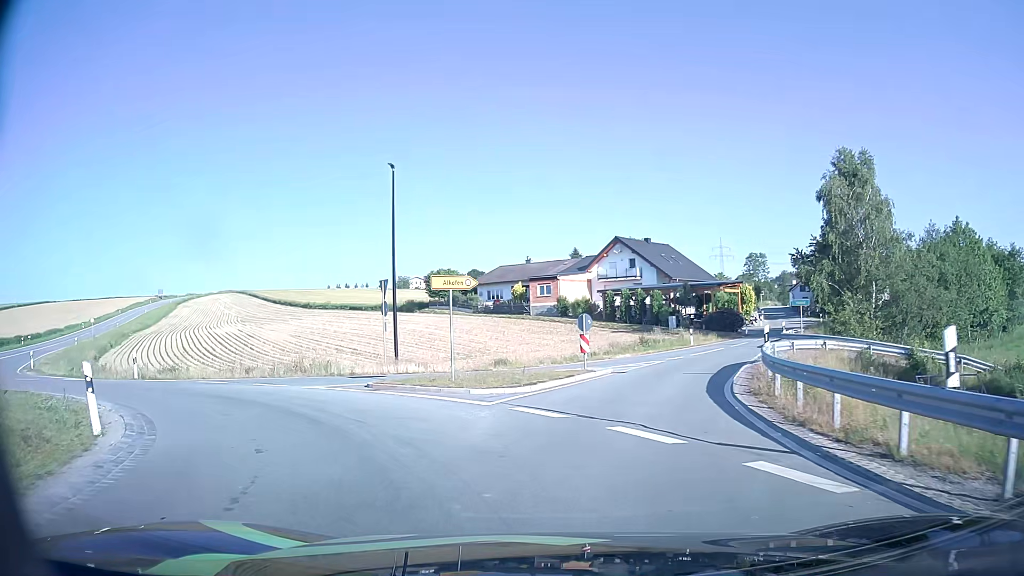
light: Day
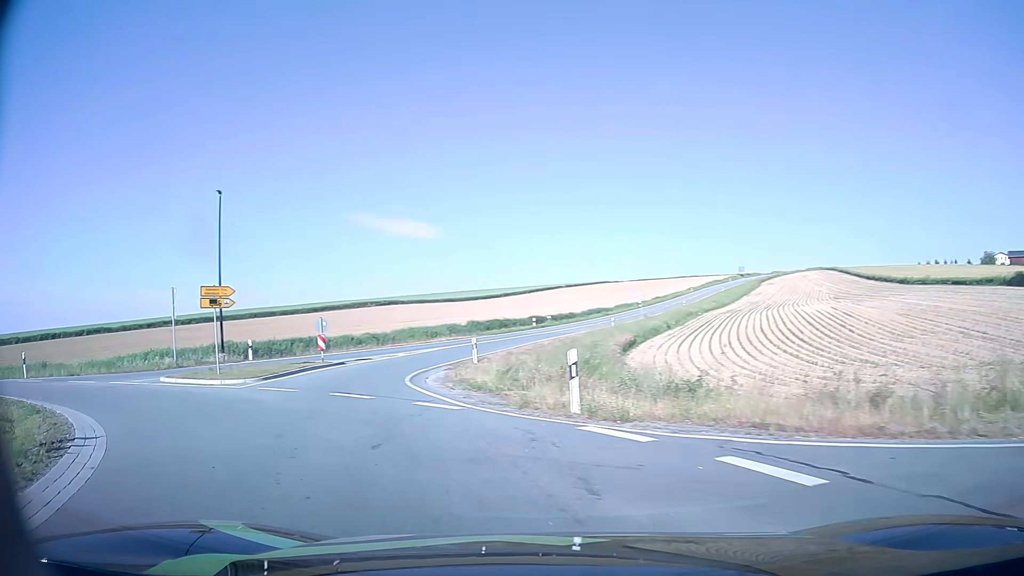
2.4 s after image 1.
(-6.4, +14.9) m; -51°
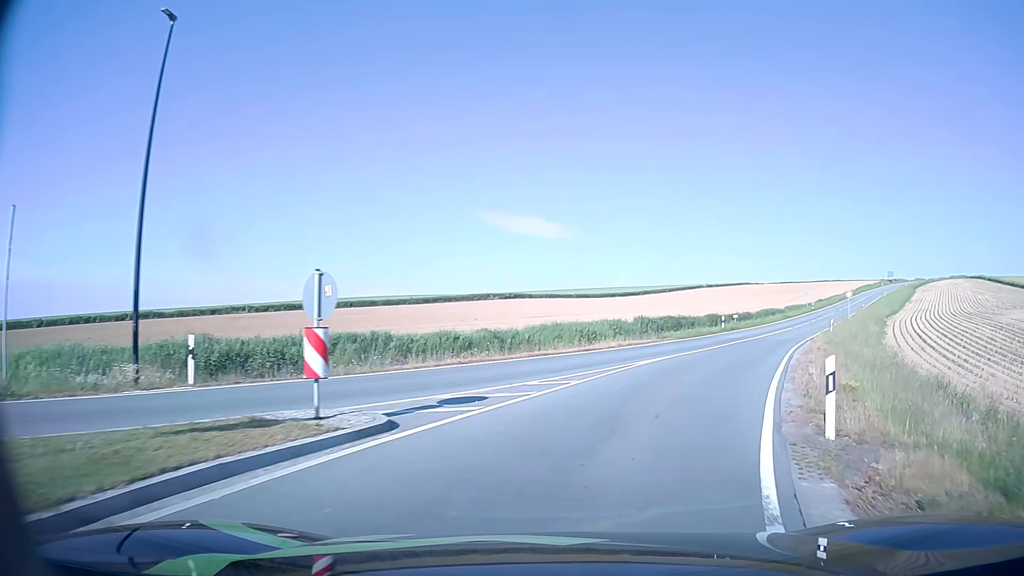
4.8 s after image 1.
(-5.0, +19.4) m; -11°
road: tertiary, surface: asphalt
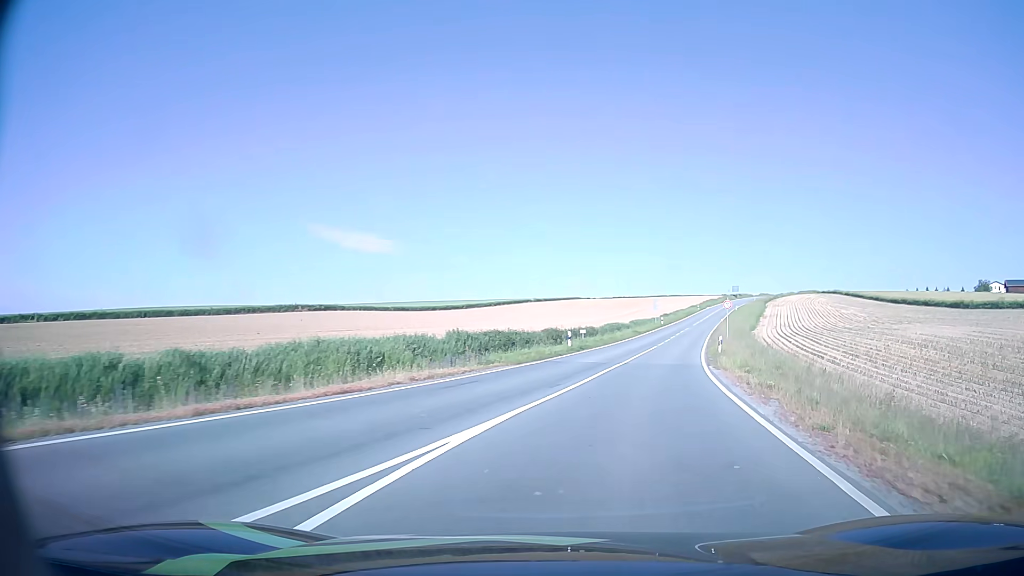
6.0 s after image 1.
(+1.5, +12.5) m; +14°
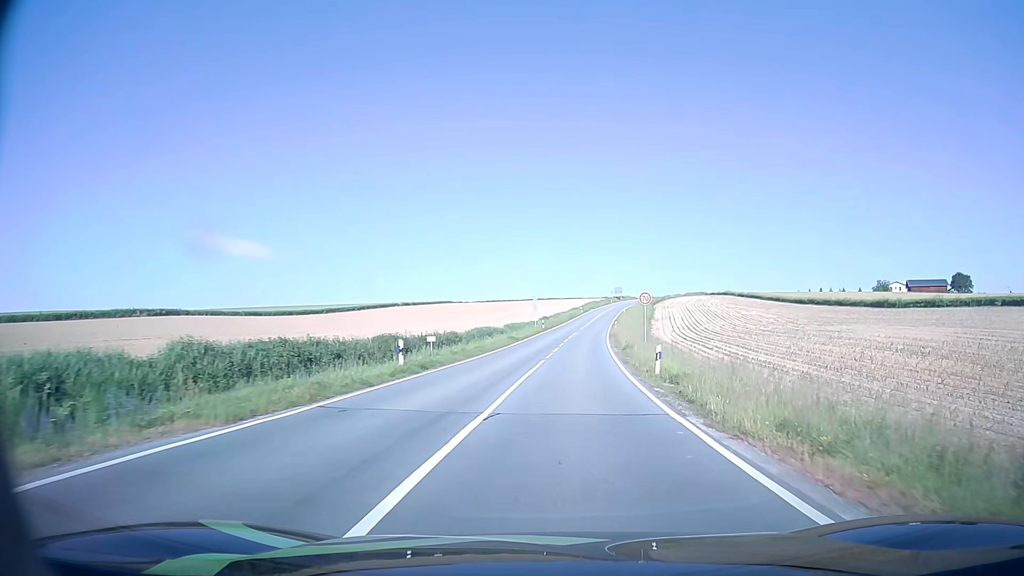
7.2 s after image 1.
(+1.6, +14.7) m; +11°
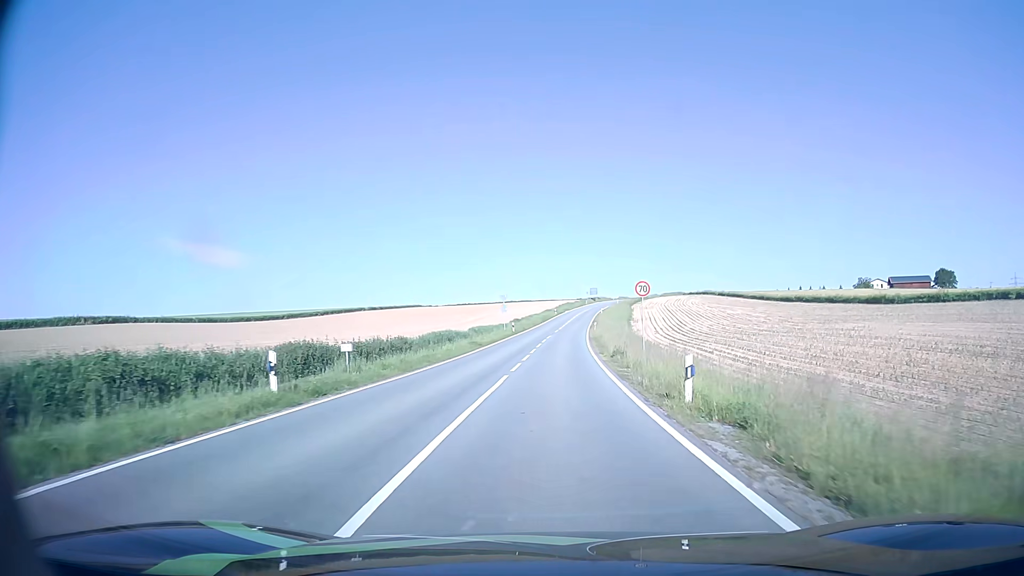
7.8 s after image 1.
(+0.2, +8.3) m; +3°
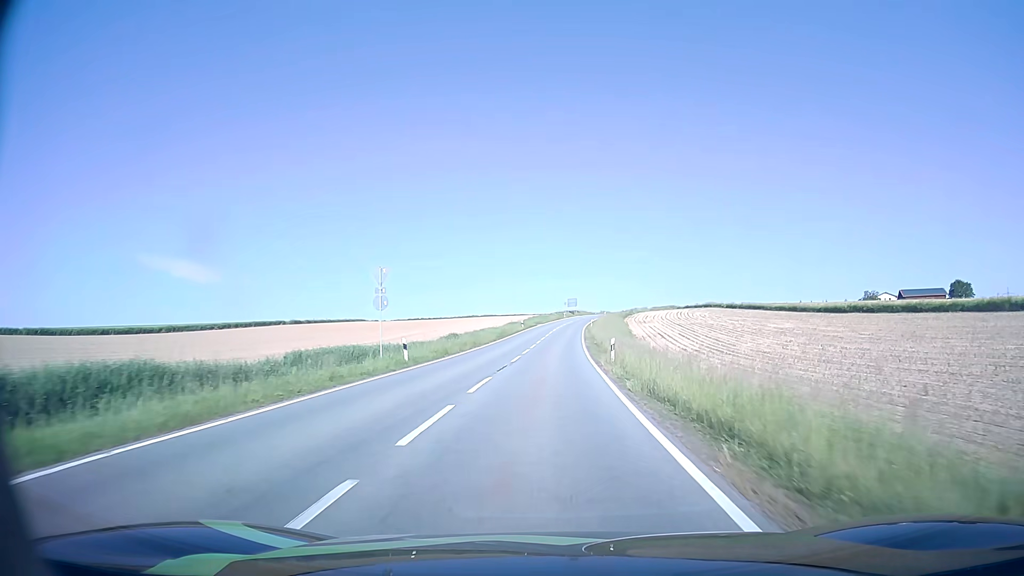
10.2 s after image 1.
(+0.8, +39.4) m; +2°
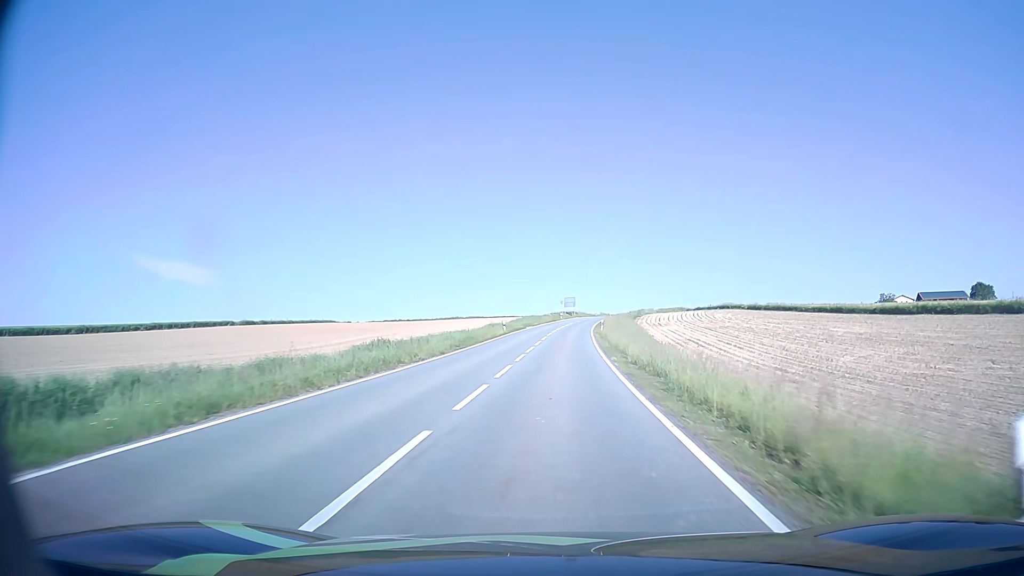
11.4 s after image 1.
(+0.1, +22.6) m; 0°
(0, +10) (0, +20) (+1, +30) (+1, +40) (+2, +50) (+2, +60) (+3, +70) (+4, +80) (+5, +90) (+6, +100) m
